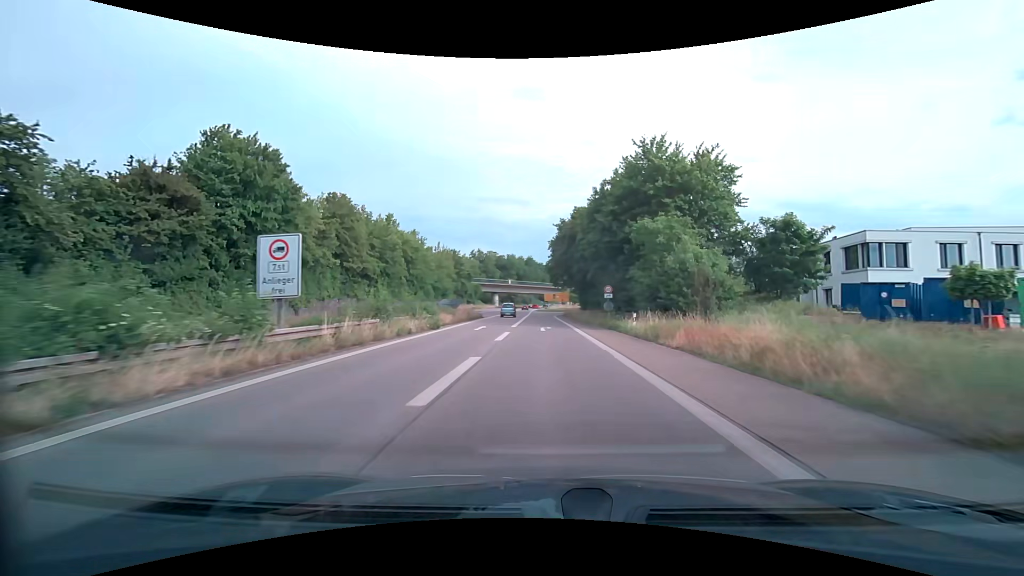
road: trunk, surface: asphalt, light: Day
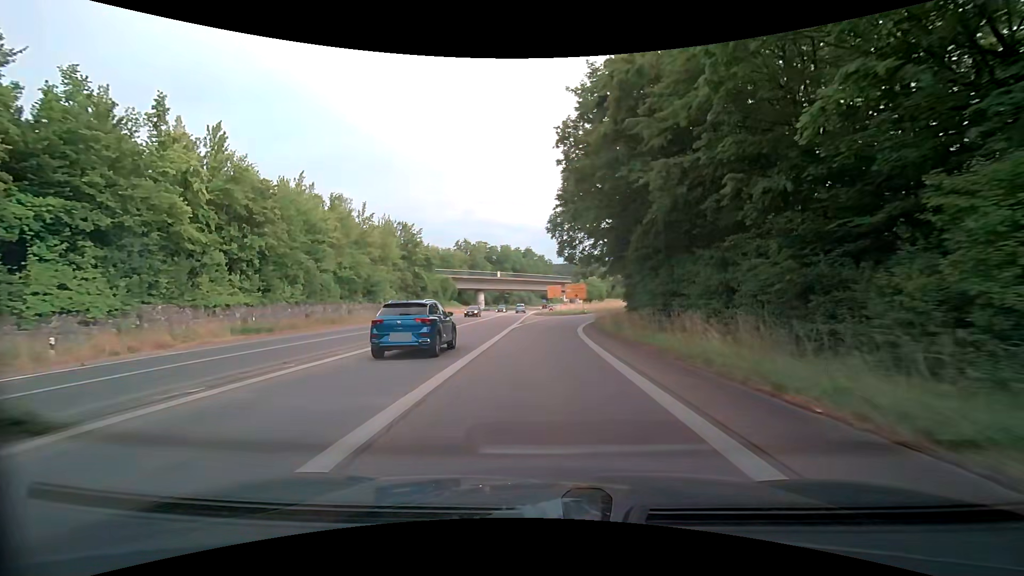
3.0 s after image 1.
(-0.3, +45.3) m; 0°
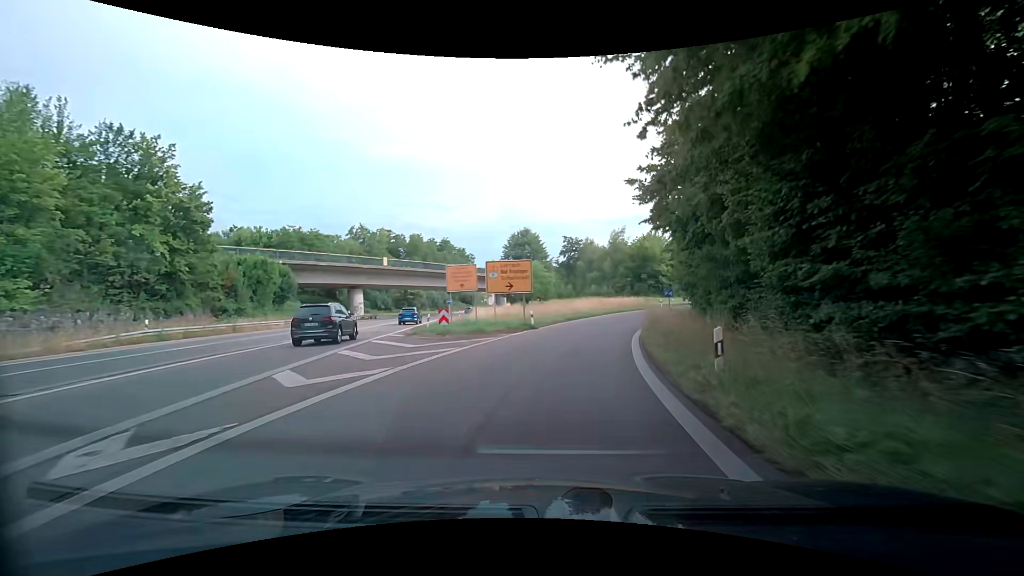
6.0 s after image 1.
(+1.0, +41.6) m; +7°
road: trunk_link
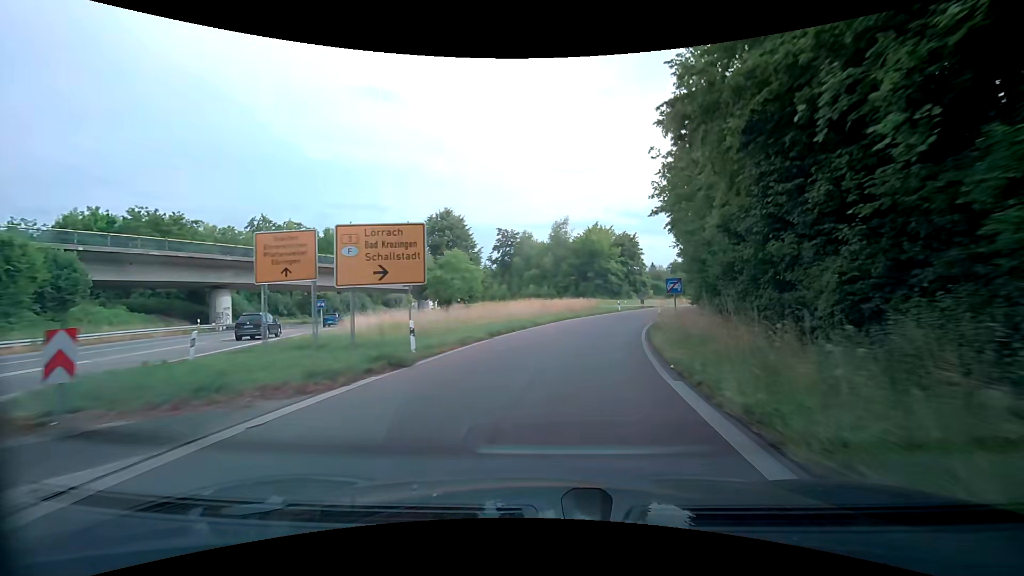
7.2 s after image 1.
(+0.6, +16.2) m; +4°
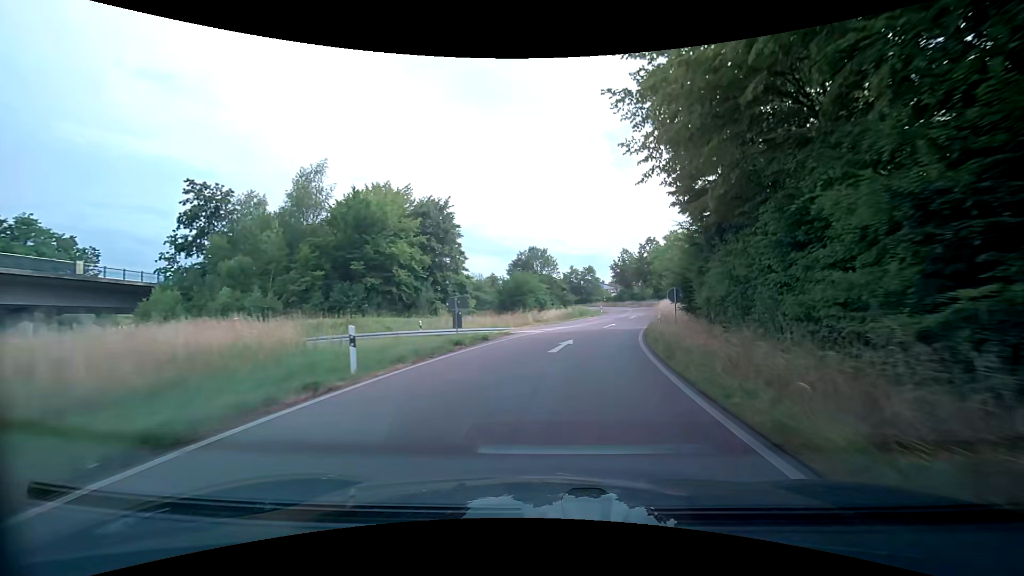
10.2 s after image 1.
(+7.4, +39.3) m; +22°
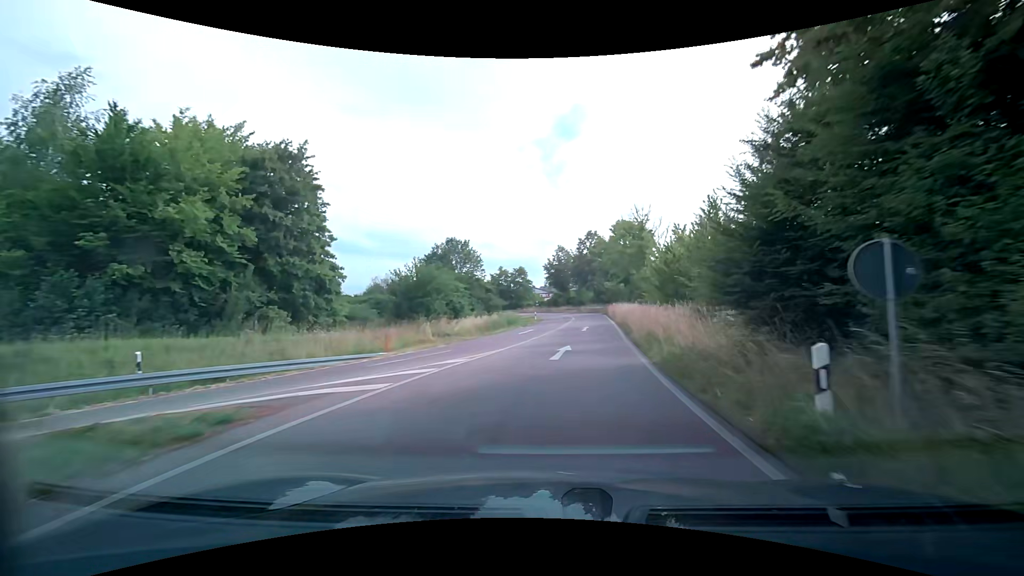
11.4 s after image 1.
(+1.2, +16.3) m; +9°
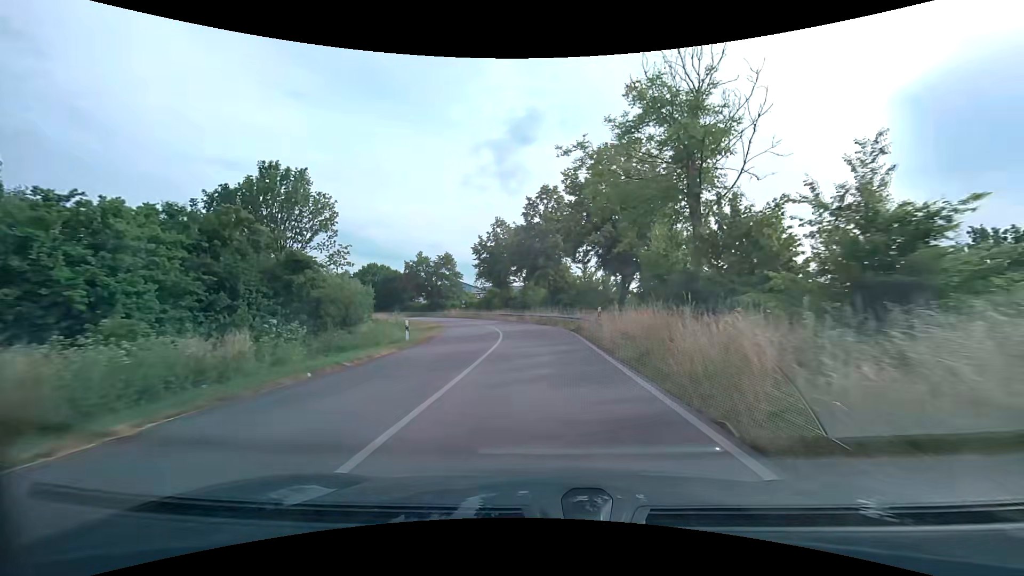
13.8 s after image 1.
(+3.2, +32.9) m; +8°
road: primary_link
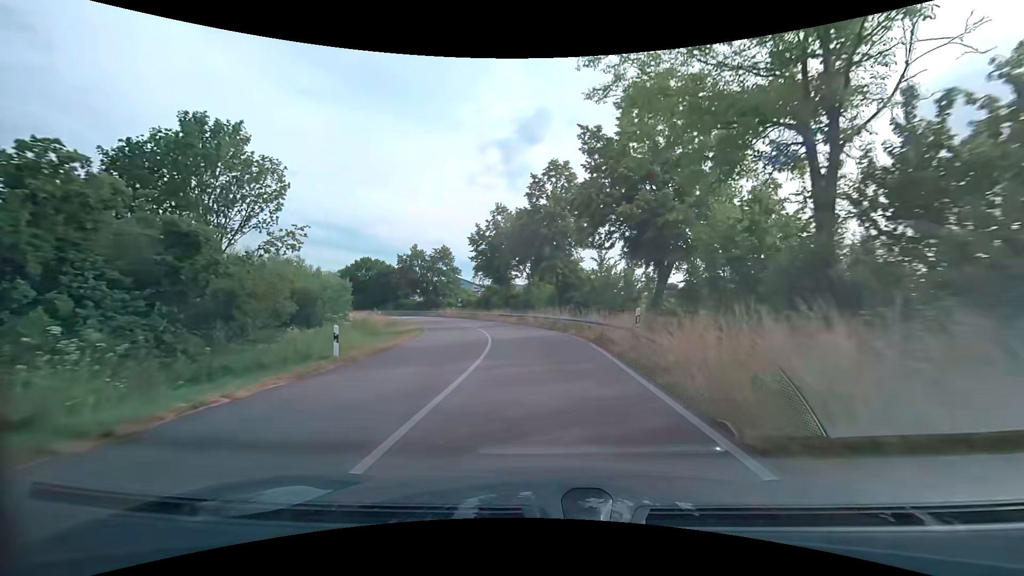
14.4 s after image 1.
(0.0, +8.1) m; -1°
(0, +10) (-1, +20) (-2, +30) (-4, +40) (-7, +49) (-11, +58) (-15, +67) (-20, +76) (-27, +84) (-33, +92) m
